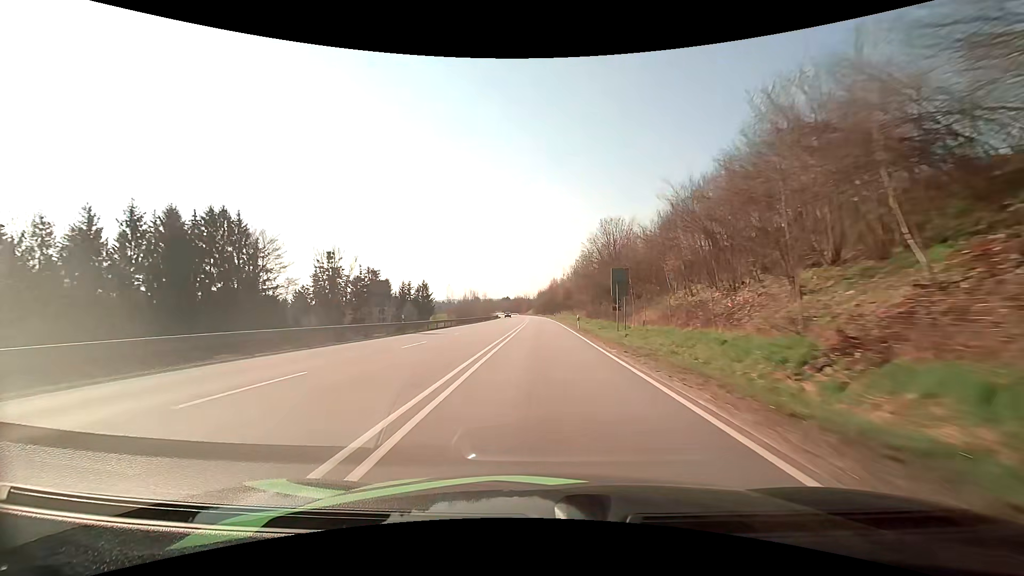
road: primary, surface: asphalt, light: Day
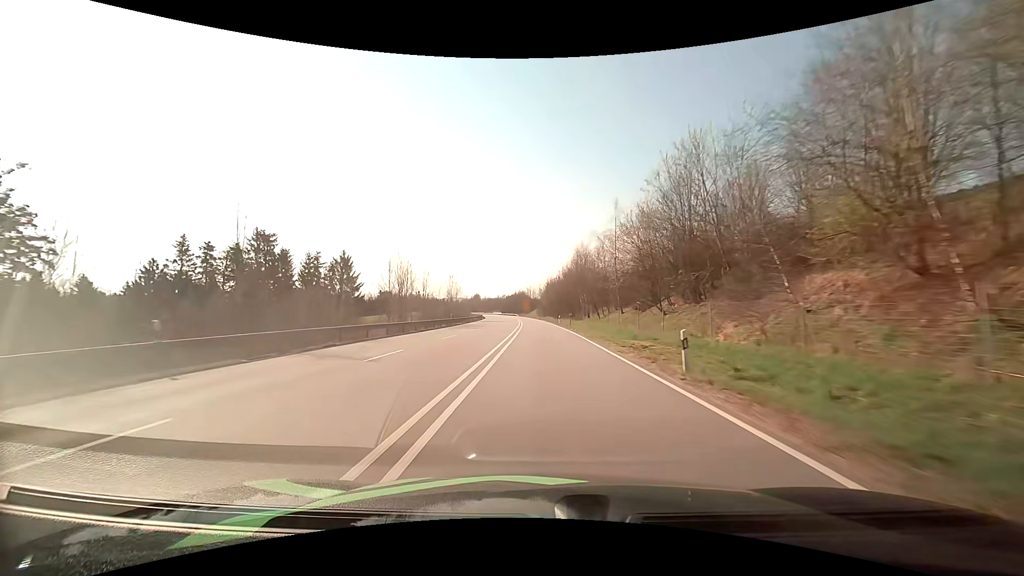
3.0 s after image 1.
(-0.6, +76.7) m; -1°
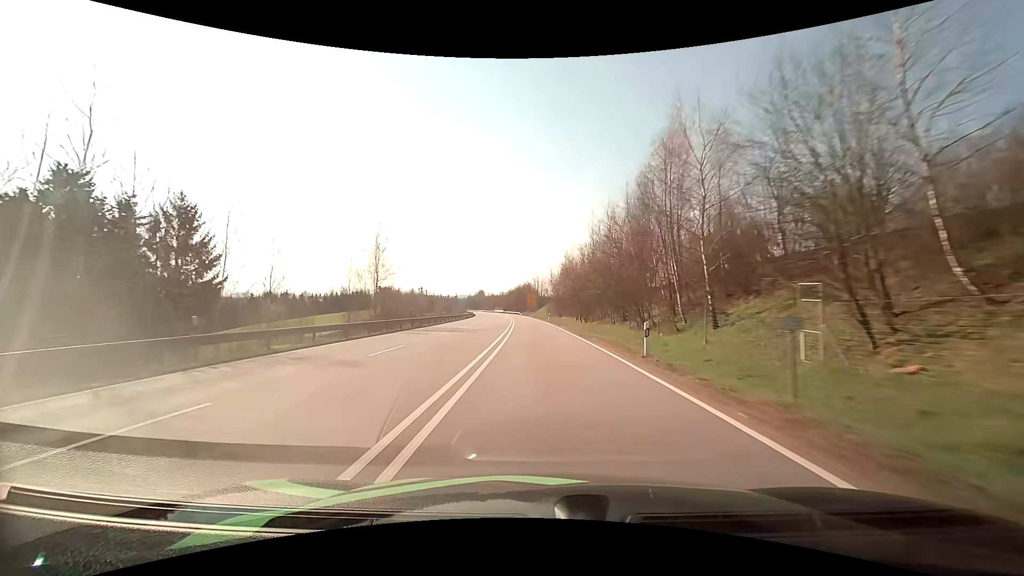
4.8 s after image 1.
(-0.4, +46.7) m; -1°
(0, +10) (0, +20) (0, +30) (0, +40) (-1, +50) (-1, +60) (-2, +70) (-3, +80) (-3, +90) (-4, +100) m
